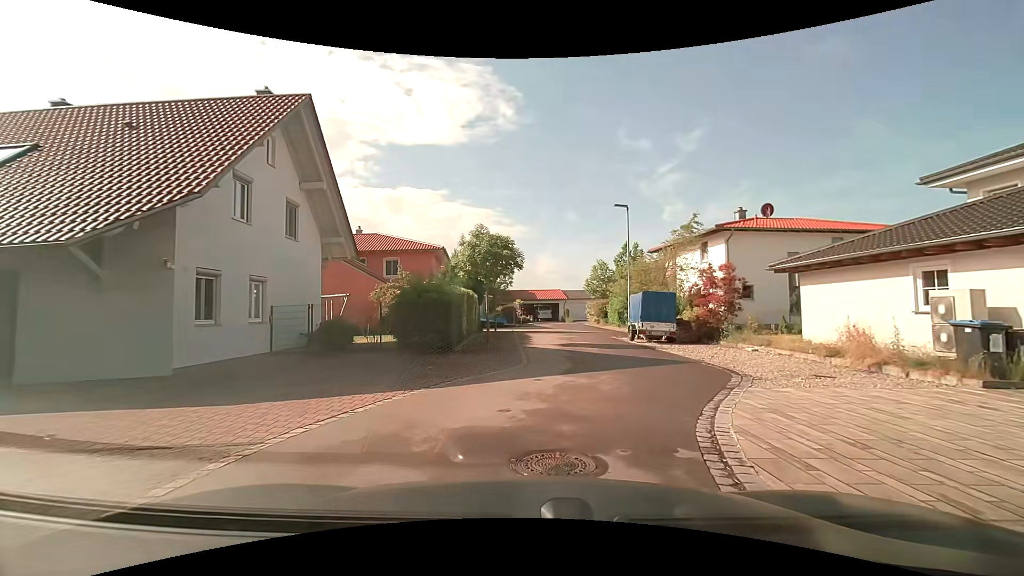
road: residential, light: Day
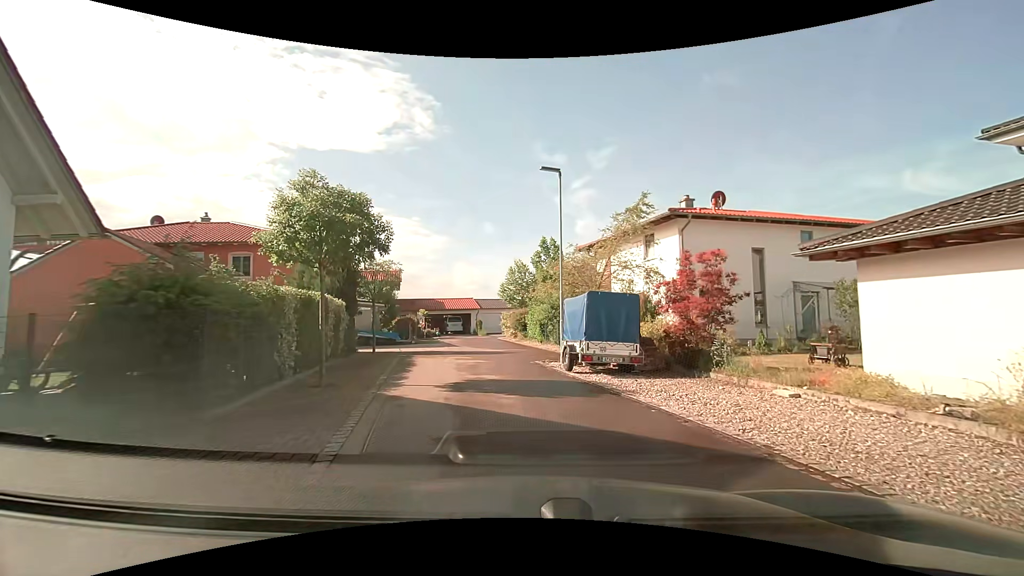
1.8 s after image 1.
(+0.6, +7.9) m; +9°
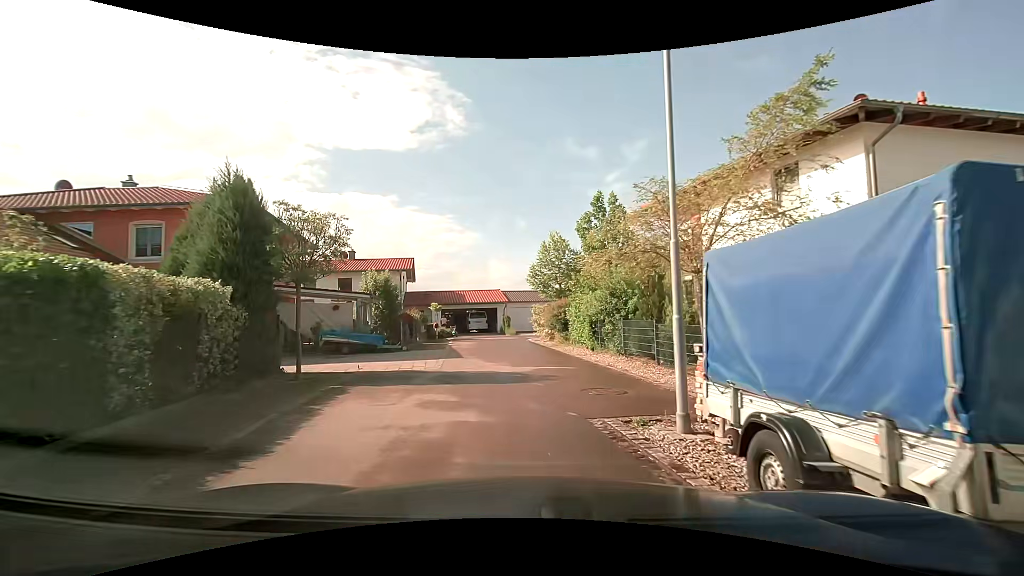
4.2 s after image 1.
(-0.1, +9.7) m; -4°
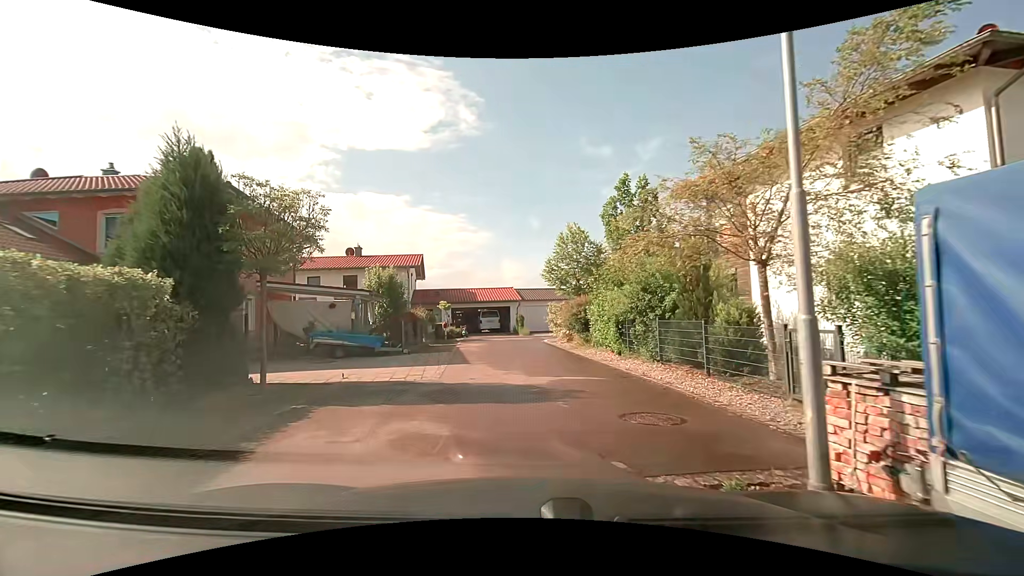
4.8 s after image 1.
(0.0, +2.3) m; -2°
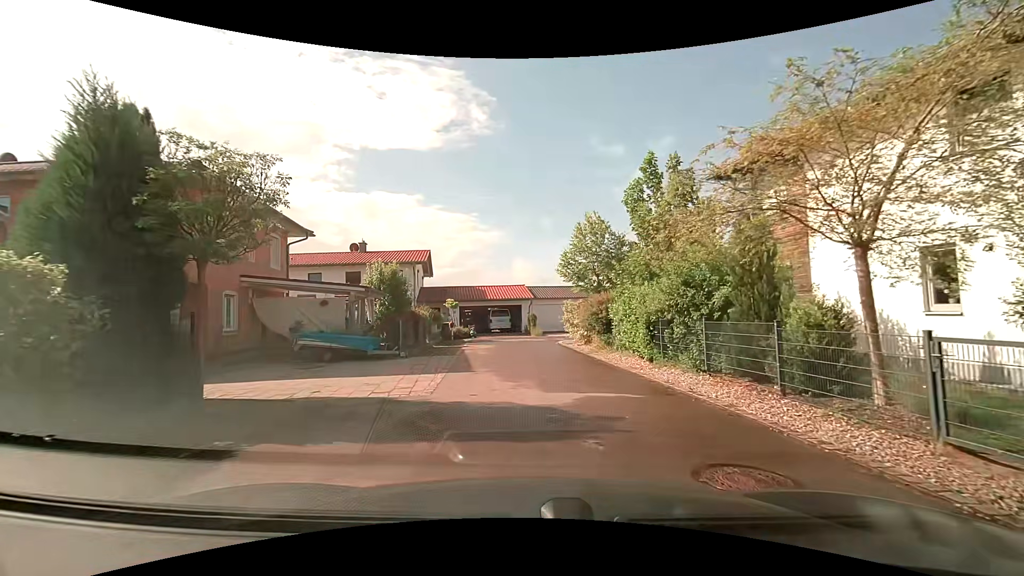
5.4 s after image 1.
(0.0, +2.3) m; -1°
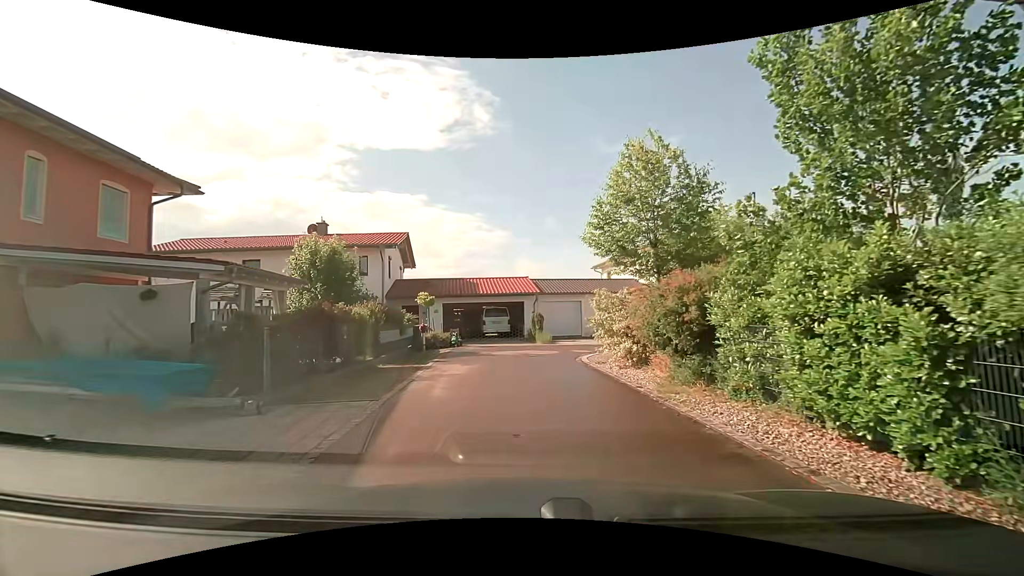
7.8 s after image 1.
(-0.1, +9.3) m; -2°
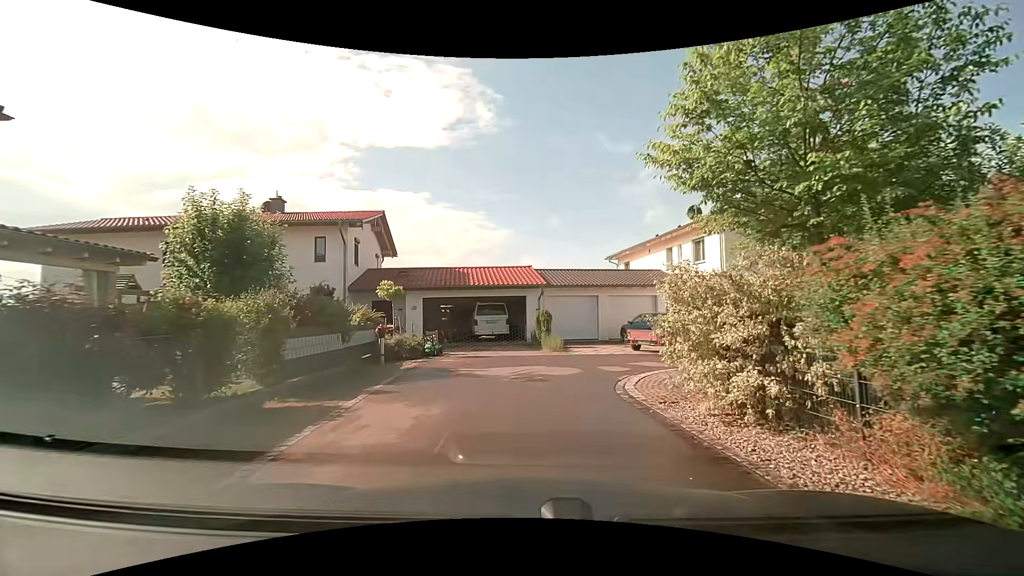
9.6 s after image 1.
(0.0, +6.5) m; +1°
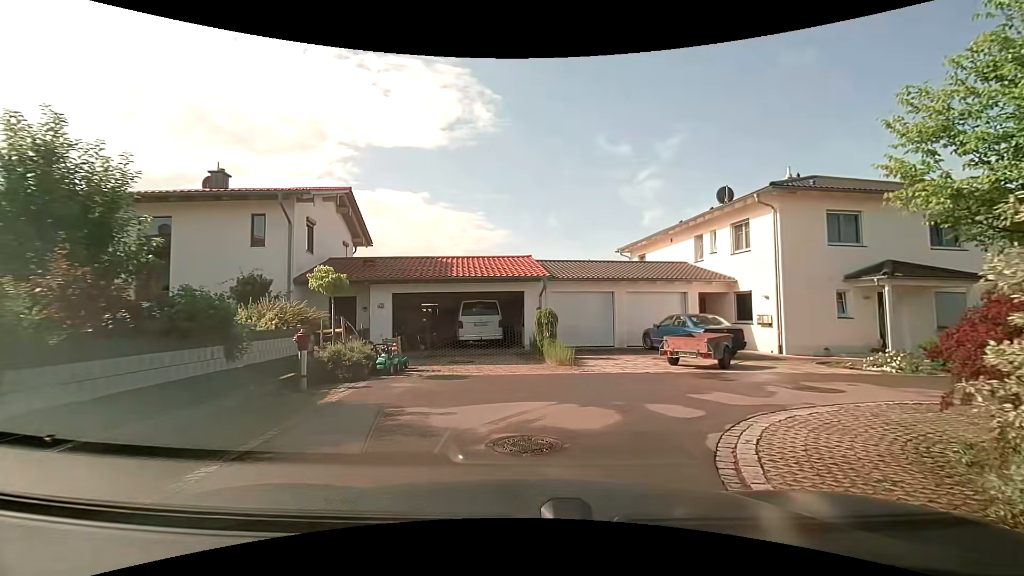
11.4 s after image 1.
(-0.1, +5.1) m; 0°
